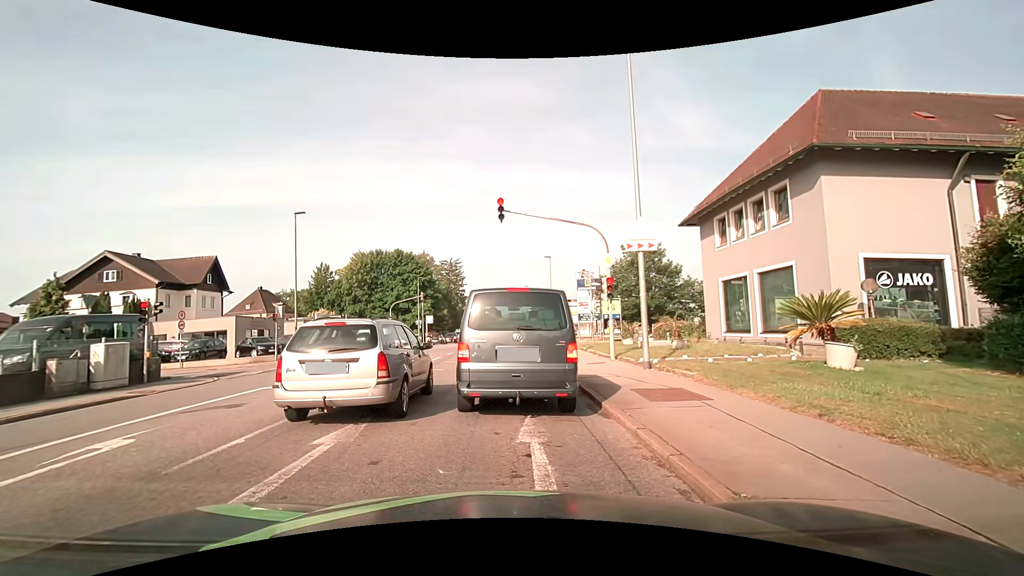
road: tertiary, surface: asphalt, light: Day
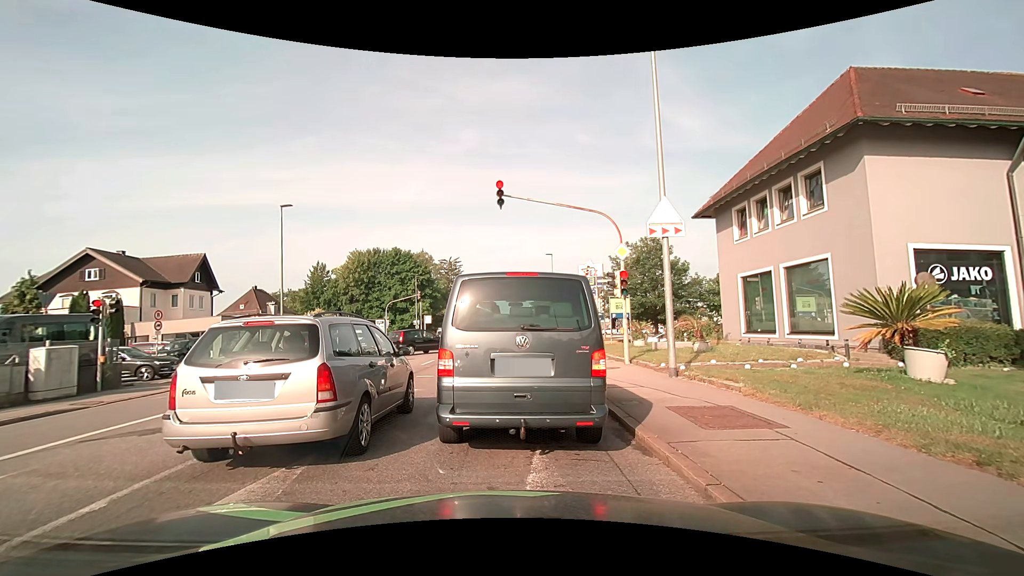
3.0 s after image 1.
(0.0, +2.1) m; +1°
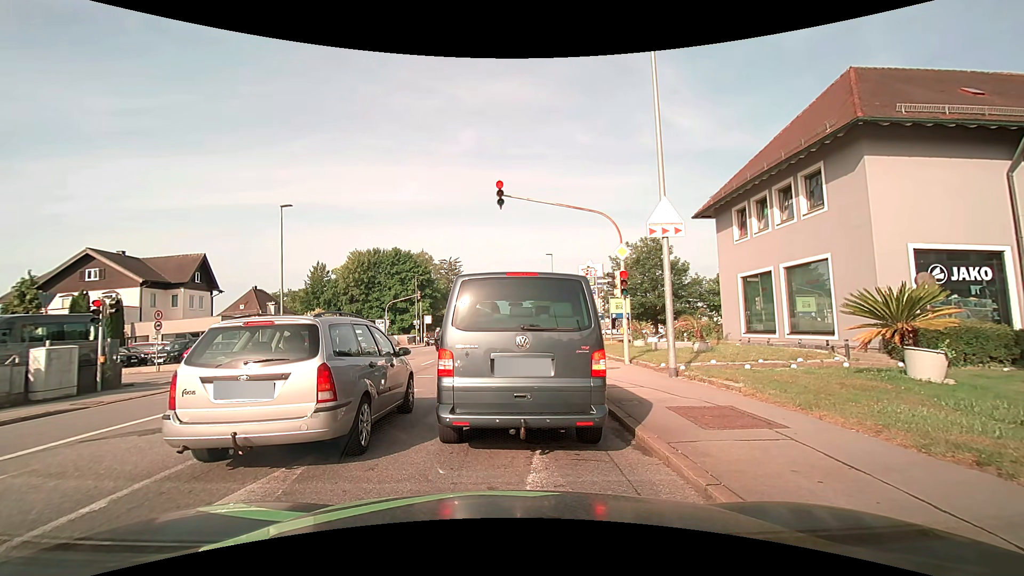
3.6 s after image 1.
(0.0, 0.0) m; 0°
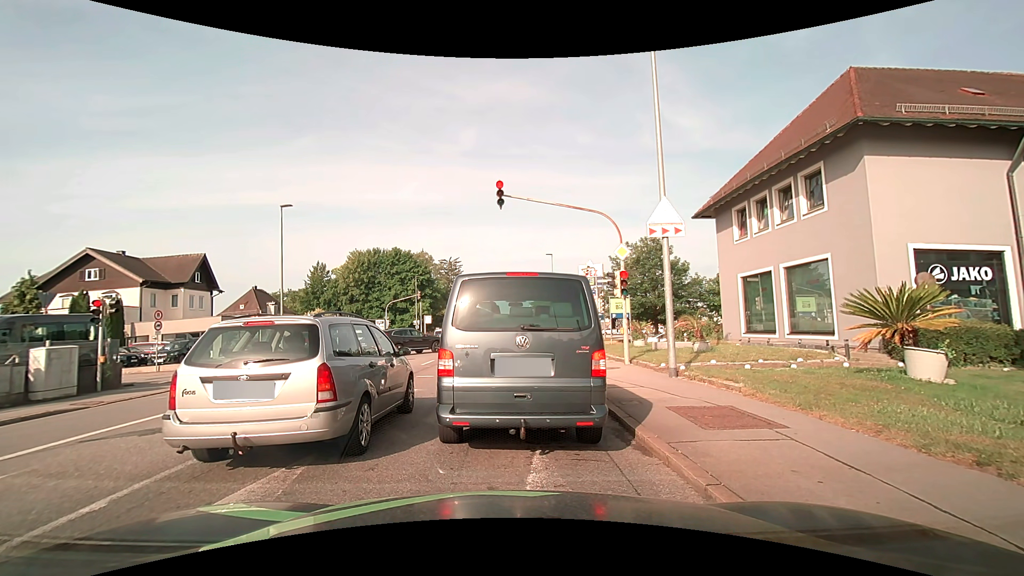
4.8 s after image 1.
(0.0, 0.0) m; 0°
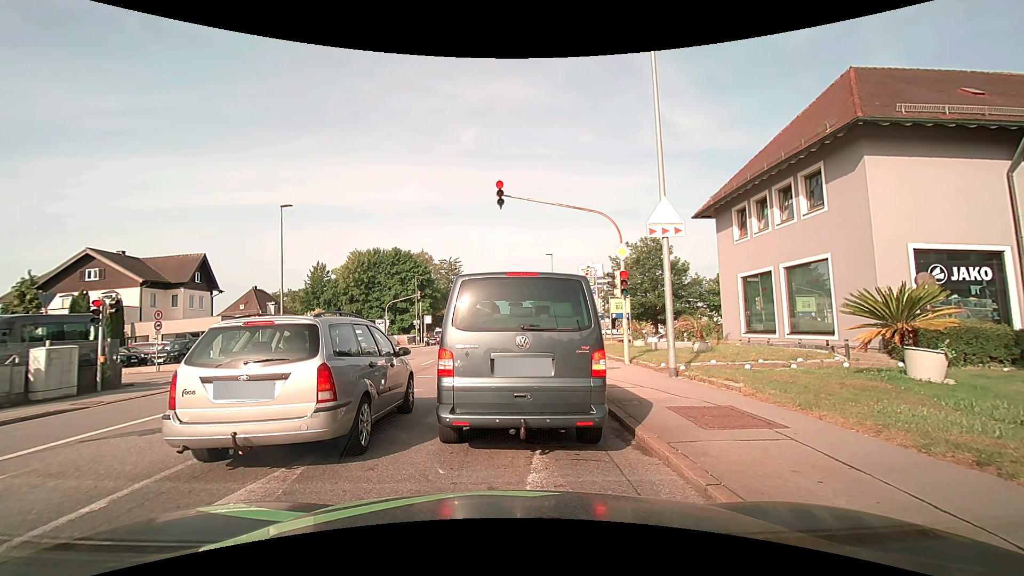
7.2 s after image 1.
(0.0, 0.0) m; 0°
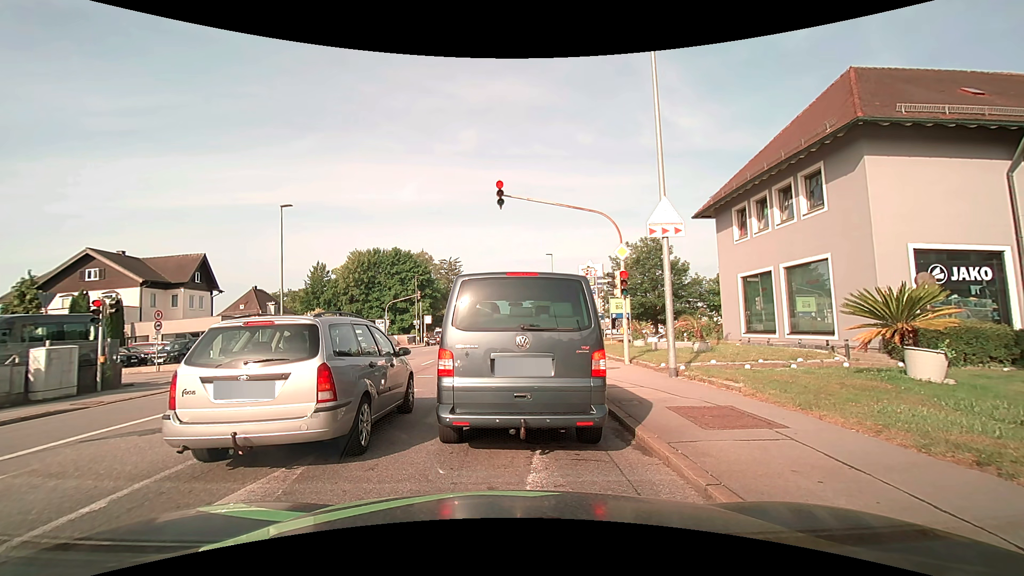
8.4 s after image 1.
(0.0, 0.0) m; 0°
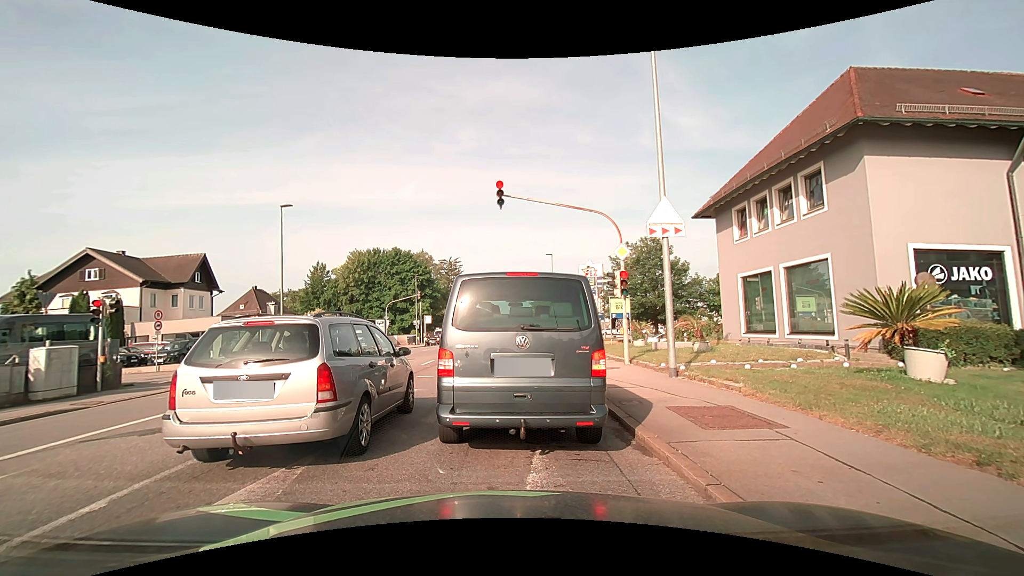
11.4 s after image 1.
(0.0, 0.0) m; 0°
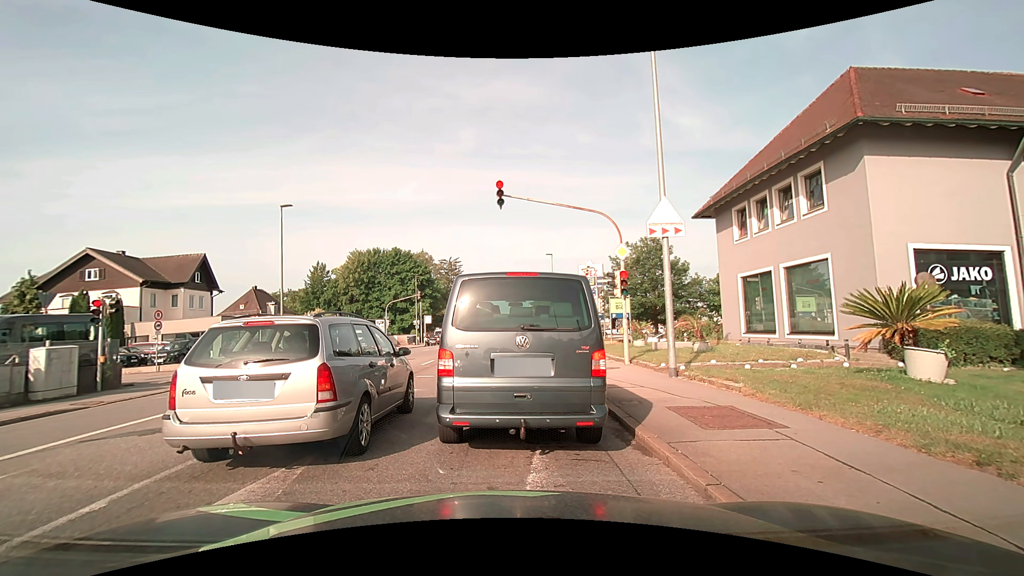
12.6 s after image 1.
(0.0, 0.0) m; 0°
(0, +10) (-1, +20) (-1, +30) (-1, +40) (-2, +50) (-2, +60) (-2, +70) (-3, +80) (-3, +90) (-4, +100) m
